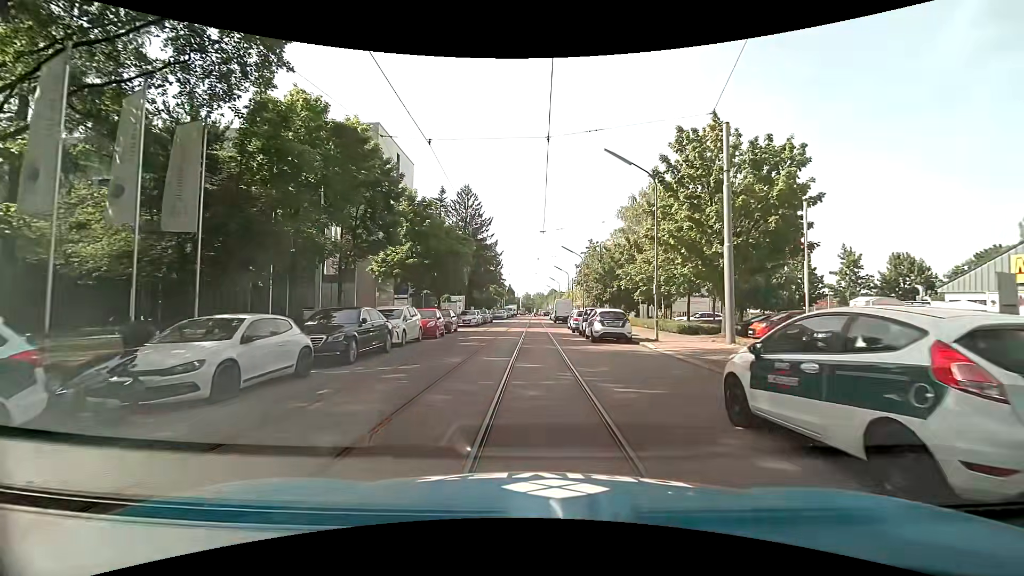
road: residential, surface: asphalt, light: Day
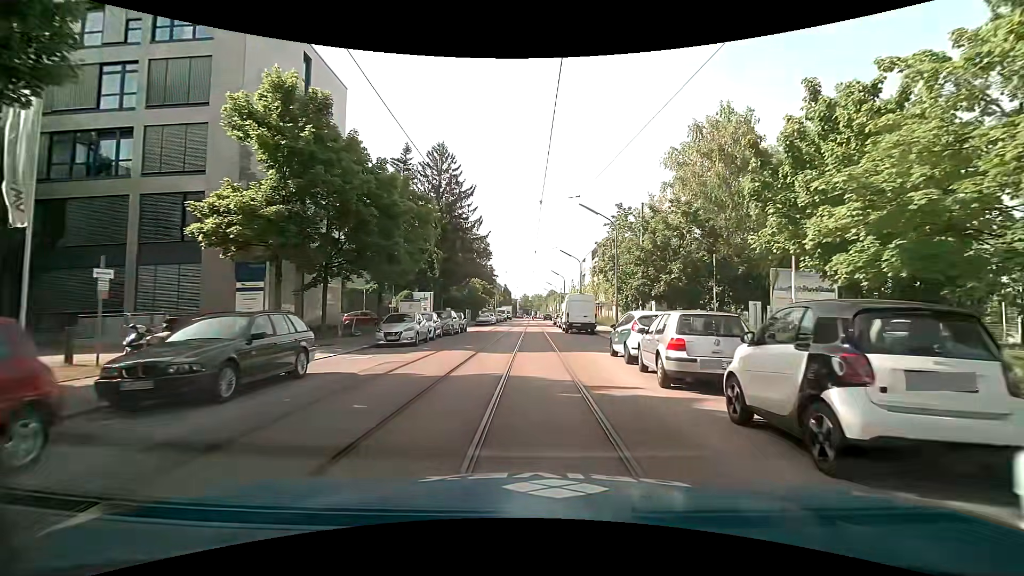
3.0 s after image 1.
(-0.3, +21.9) m; 0°
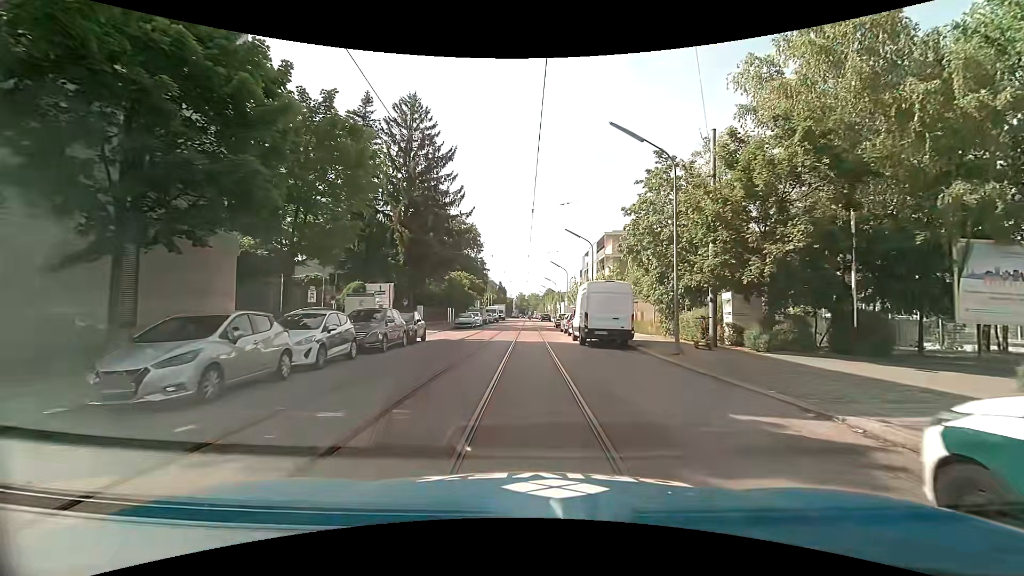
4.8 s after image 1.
(-0.2, +13.3) m; 0°
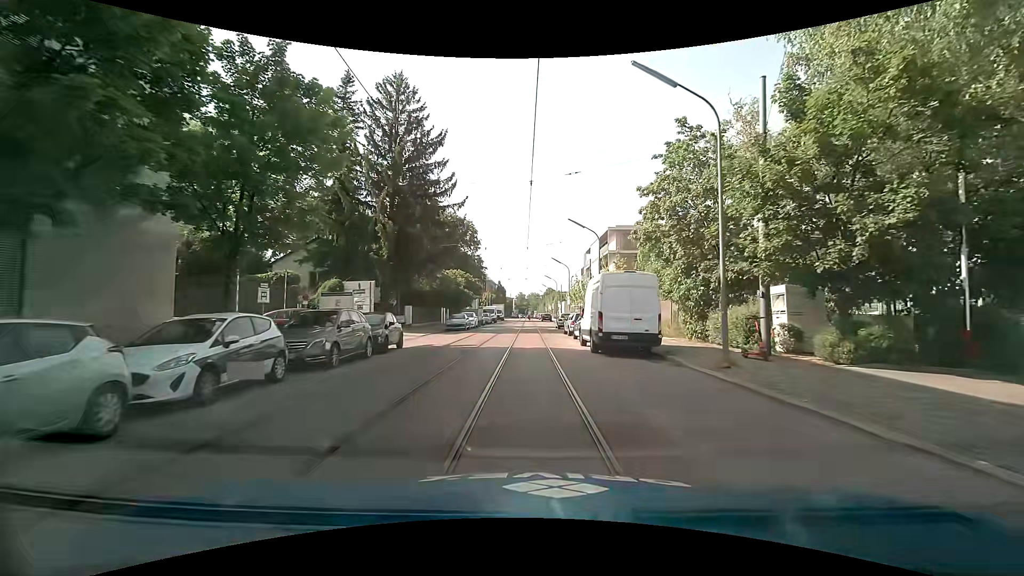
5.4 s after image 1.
(0.0, +4.3) m; -1°
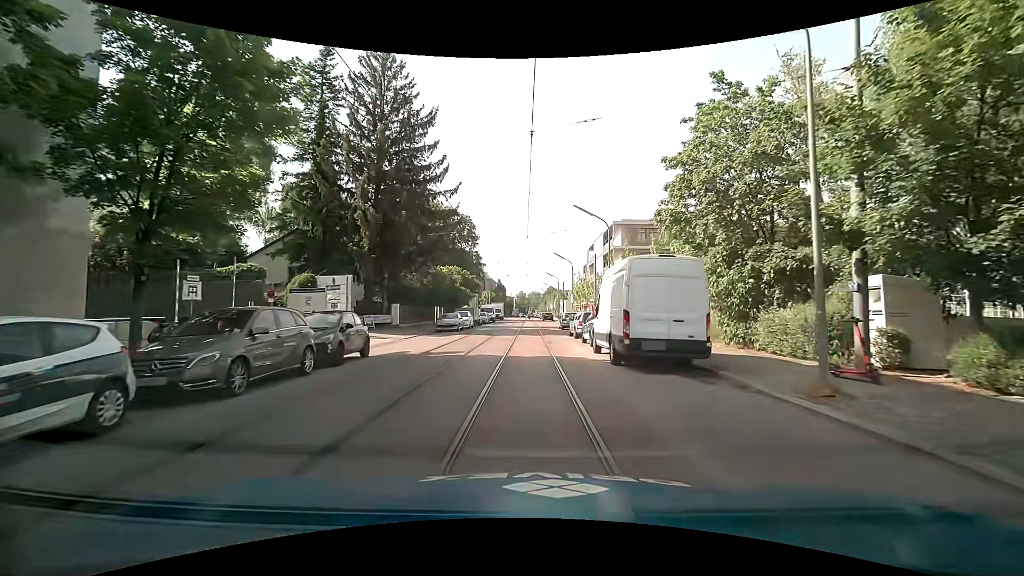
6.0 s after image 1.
(0.0, +4.3) m; 0°
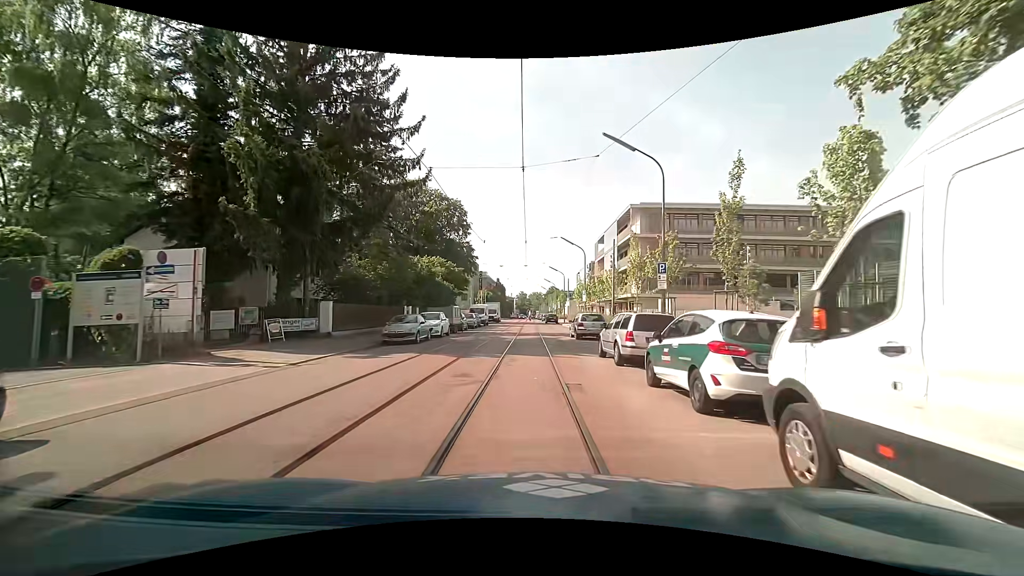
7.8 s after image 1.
(-0.1, +13.1) m; -1°
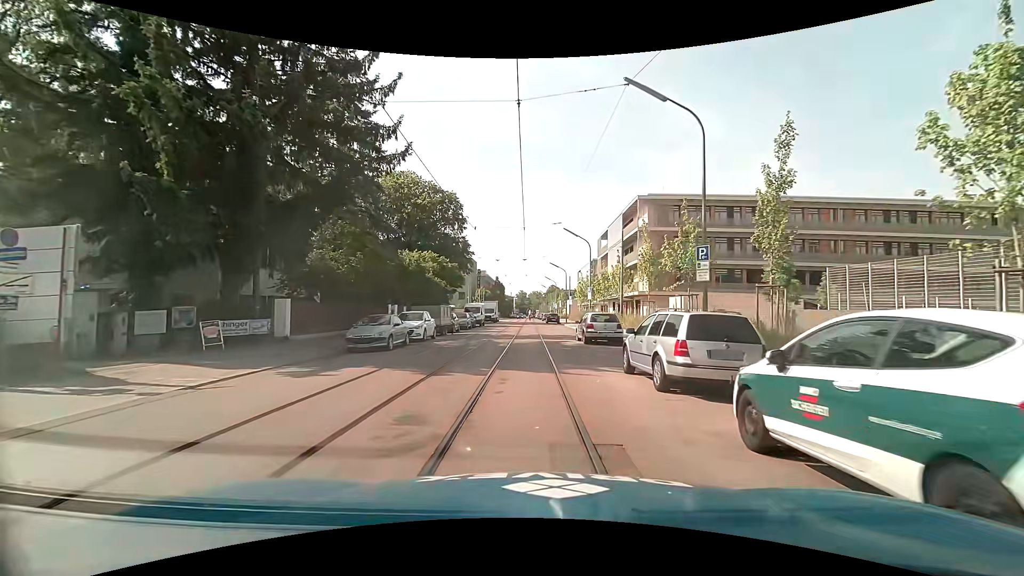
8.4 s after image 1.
(0.0, +4.4) m; +1°
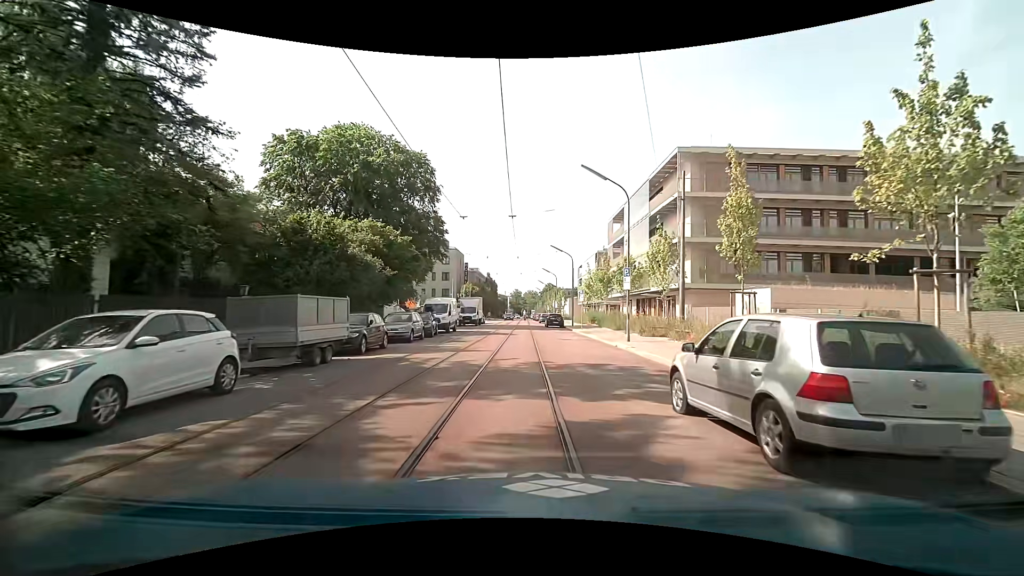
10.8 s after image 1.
(-0.1, +17.8) m; 0°
(0, +10) (0, +20) (0, +30) (0, +40) (-1, +50) (-1, +60) (-1, +70) (-1, +80) (-1, +90) (-2, +100) m
